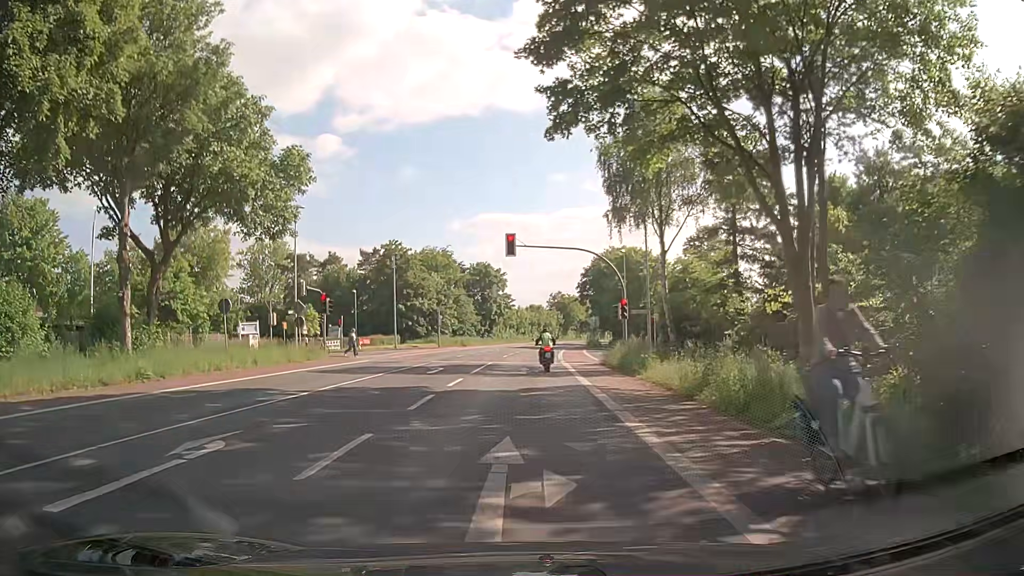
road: secondary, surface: asphalt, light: Day
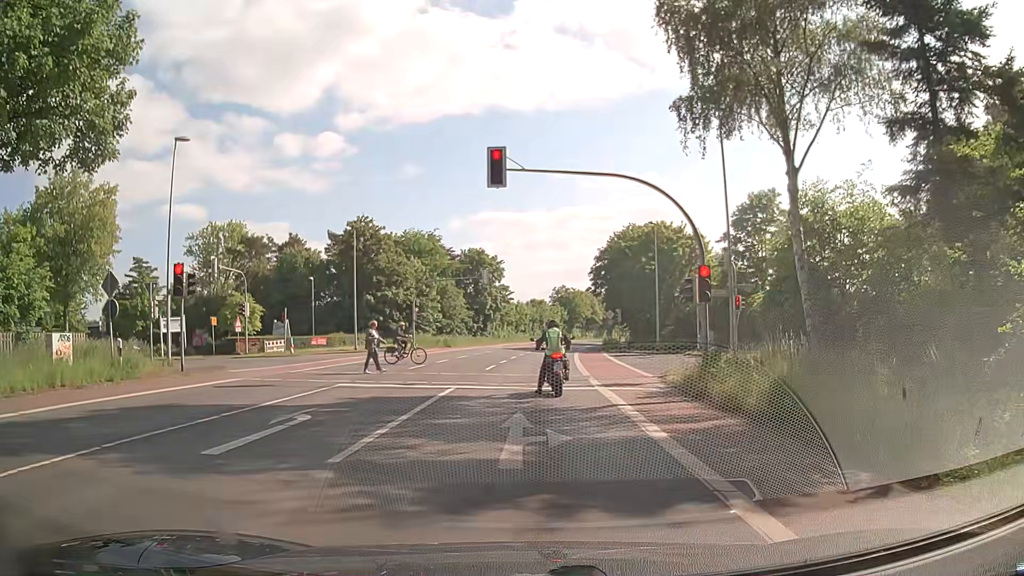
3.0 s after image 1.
(+0.2, +17.0) m; 0°
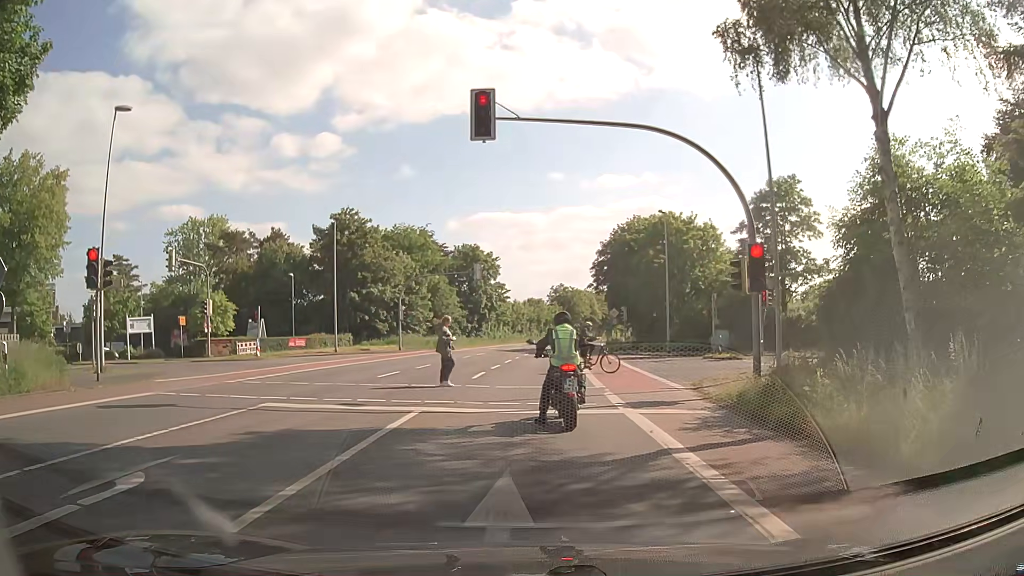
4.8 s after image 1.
(0.0, +4.9) m; -2°
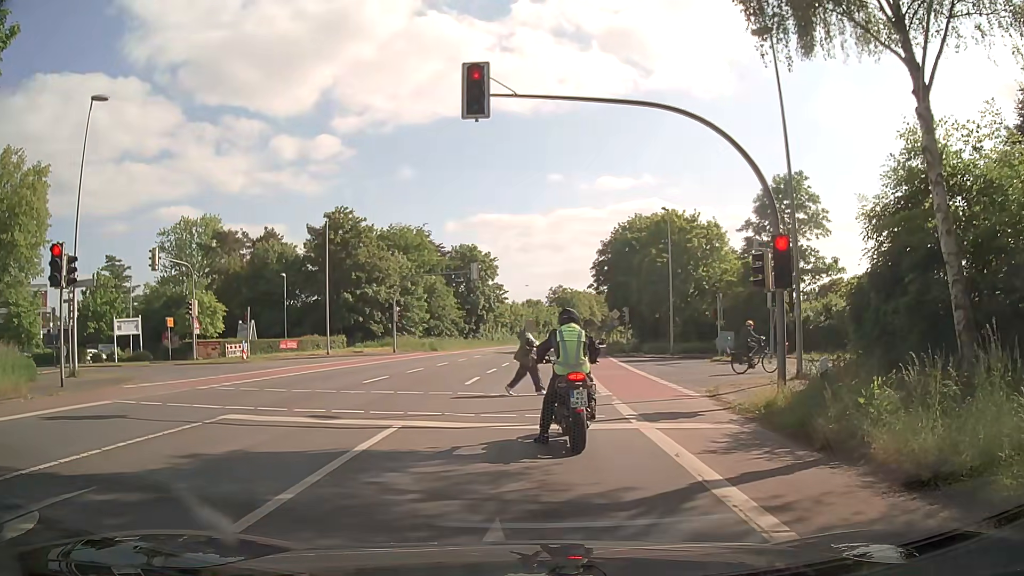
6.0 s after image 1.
(0.0, +1.7) m; +1°
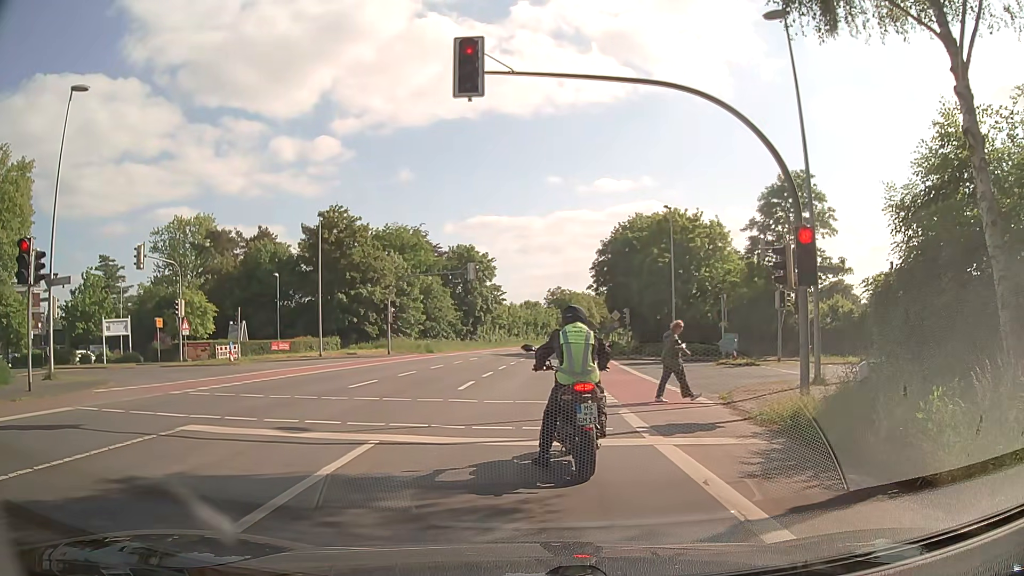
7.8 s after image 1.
(0.0, +1.3) m; 0°
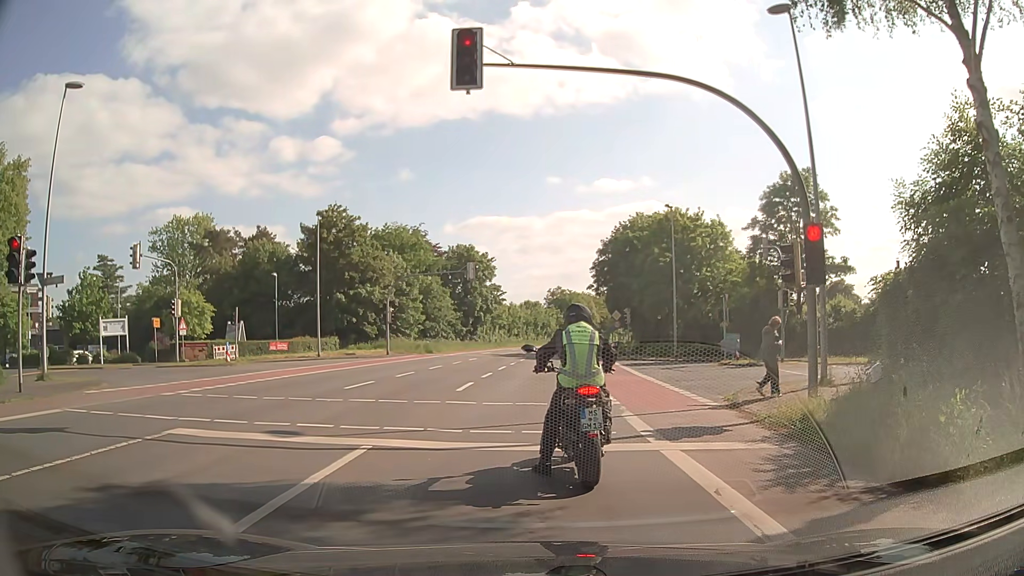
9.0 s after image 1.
(0.0, +0.4) m; 0°
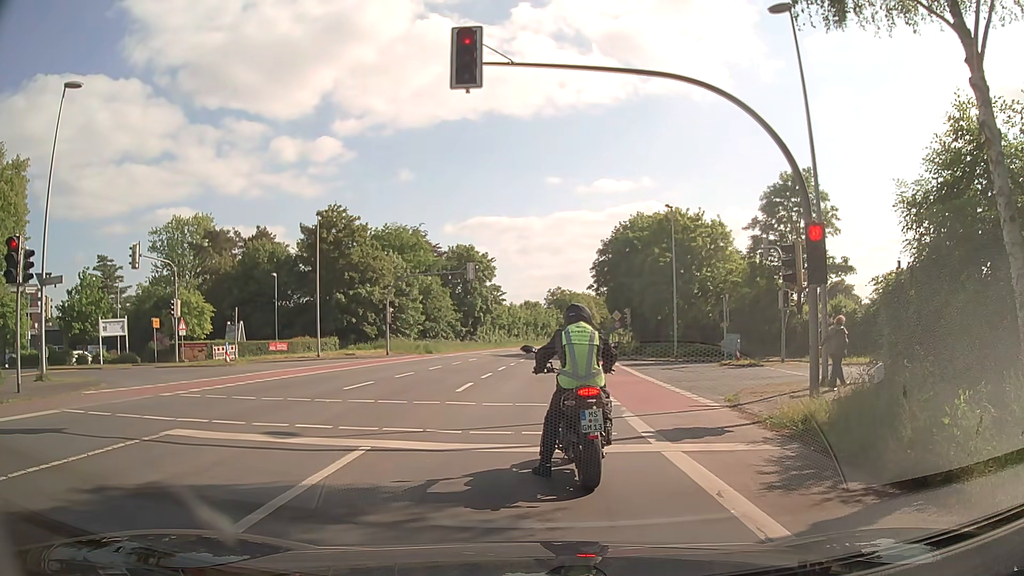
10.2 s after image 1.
(0.0, +0.1) m; 0°
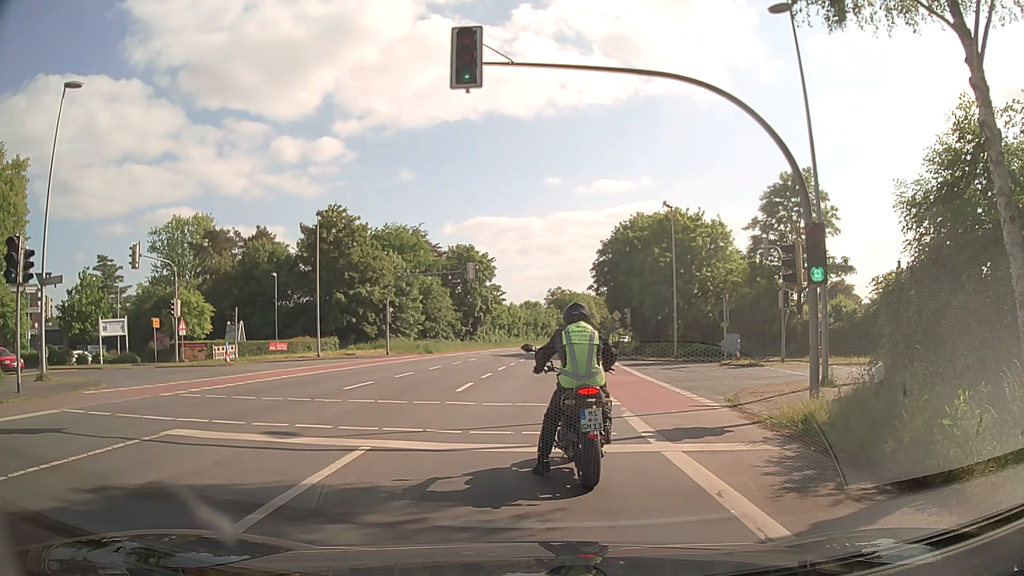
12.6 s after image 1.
(0.0, 0.0) m; 0°
(0, +10) (+1, +20) (+2, +30) (+3, +40) (+4, +50) (+5, +60) (+6, +70) (+8, +80) (+9, +89) (+11, +99) m
